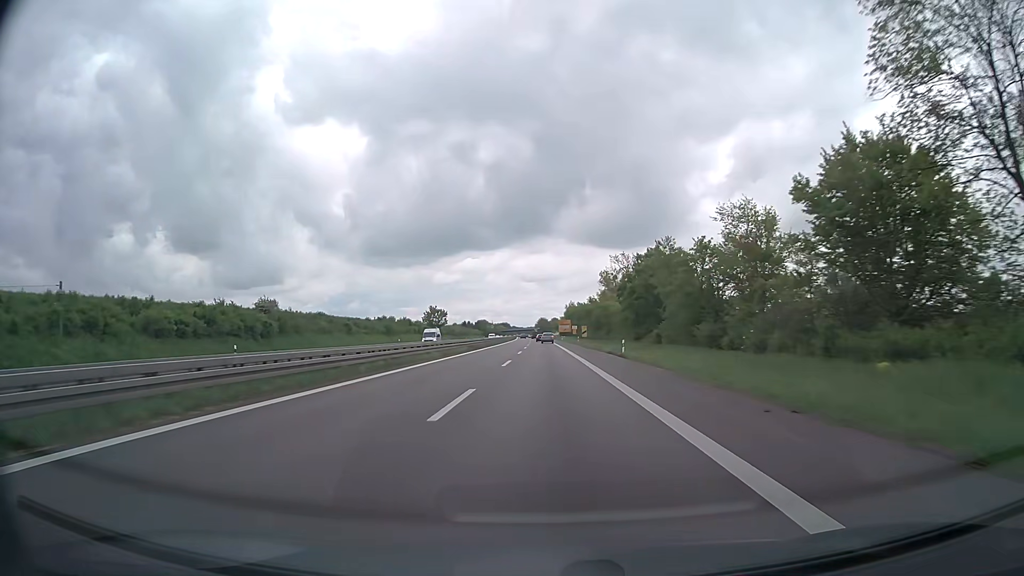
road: trunk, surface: asphalt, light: Day
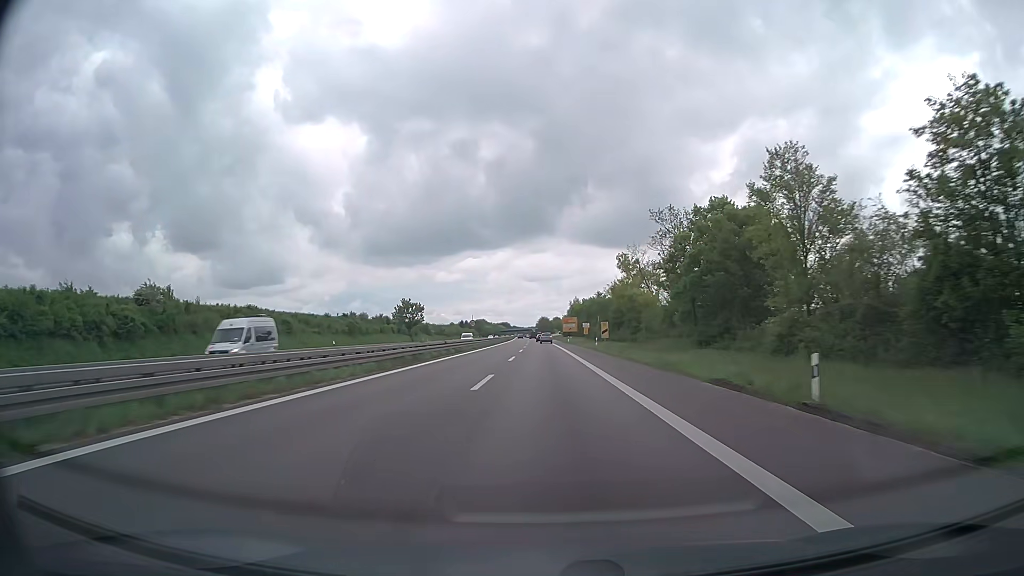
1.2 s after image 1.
(0.0, +30.3) m; 0°
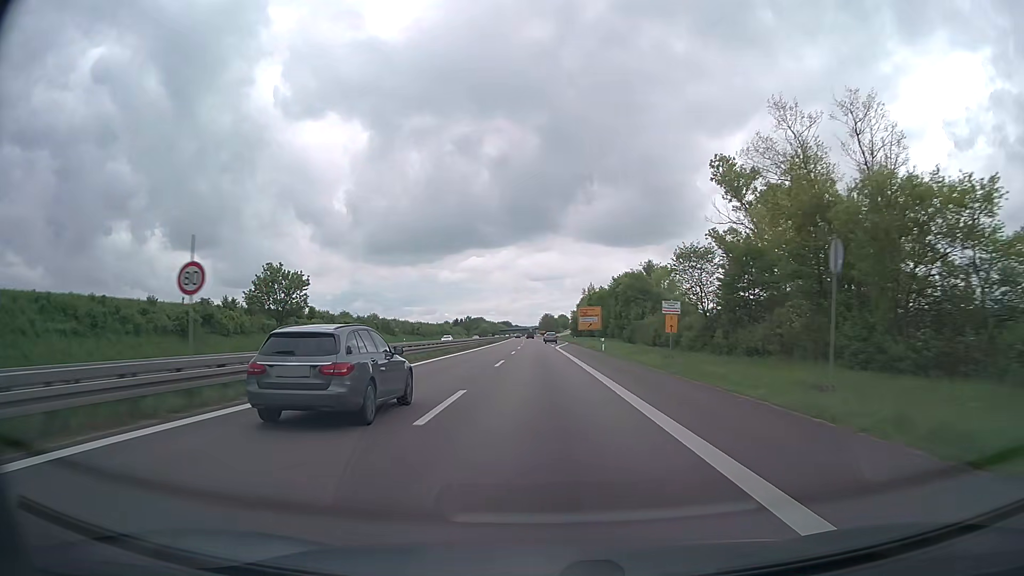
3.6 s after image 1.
(-0.2, +60.6) m; 0°
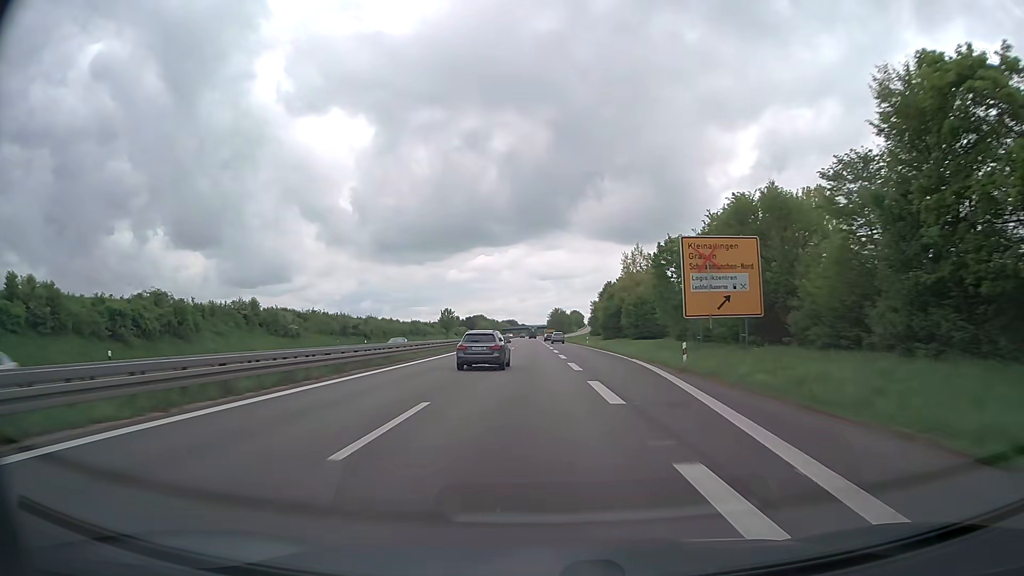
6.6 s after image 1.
(-0.4, +75.2) m; -1°
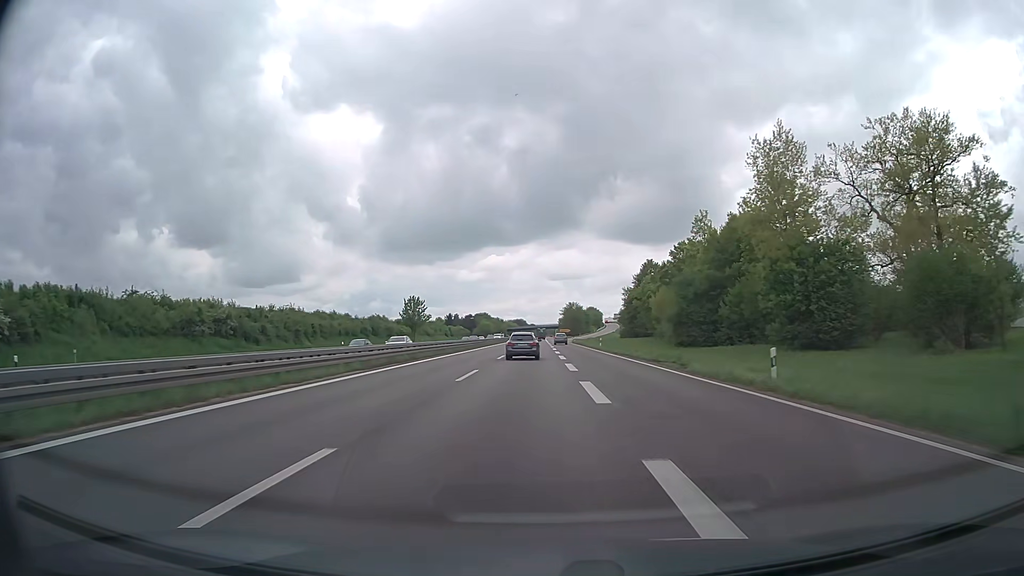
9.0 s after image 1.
(-0.4, +59.7) m; -1°
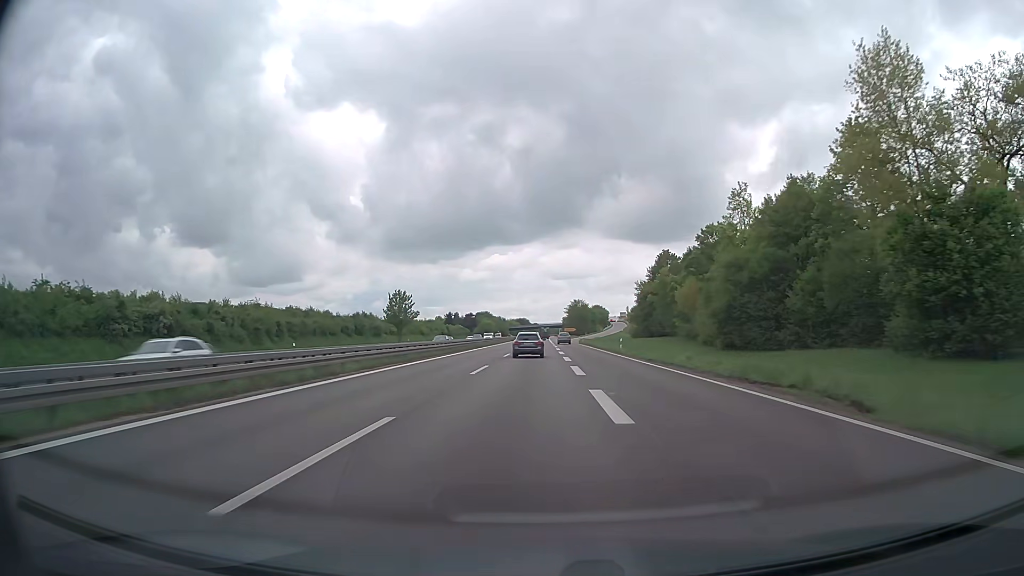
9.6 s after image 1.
(0.0, +15.0) m; 0°
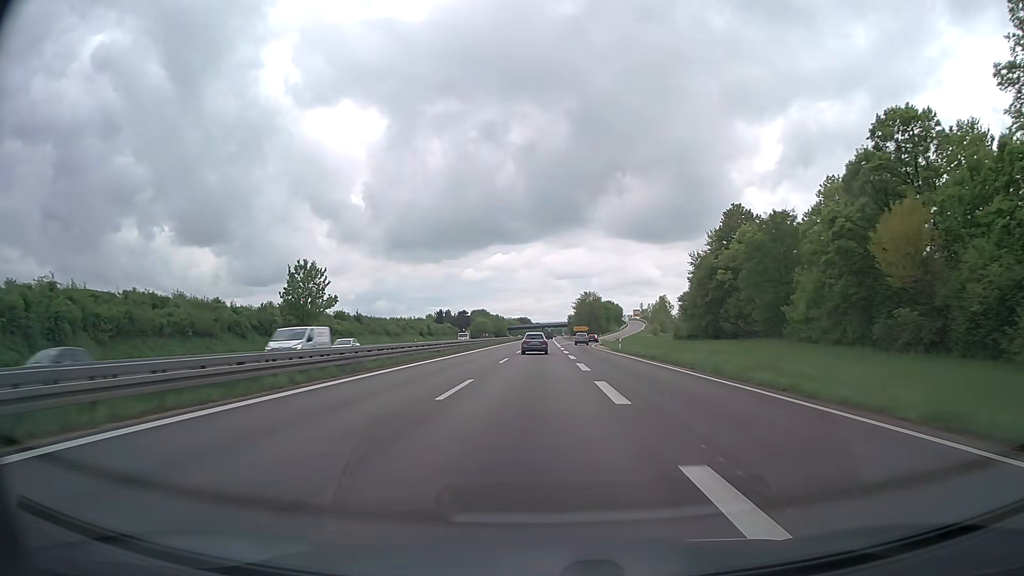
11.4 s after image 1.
(-0.2, +45.3) m; 0°
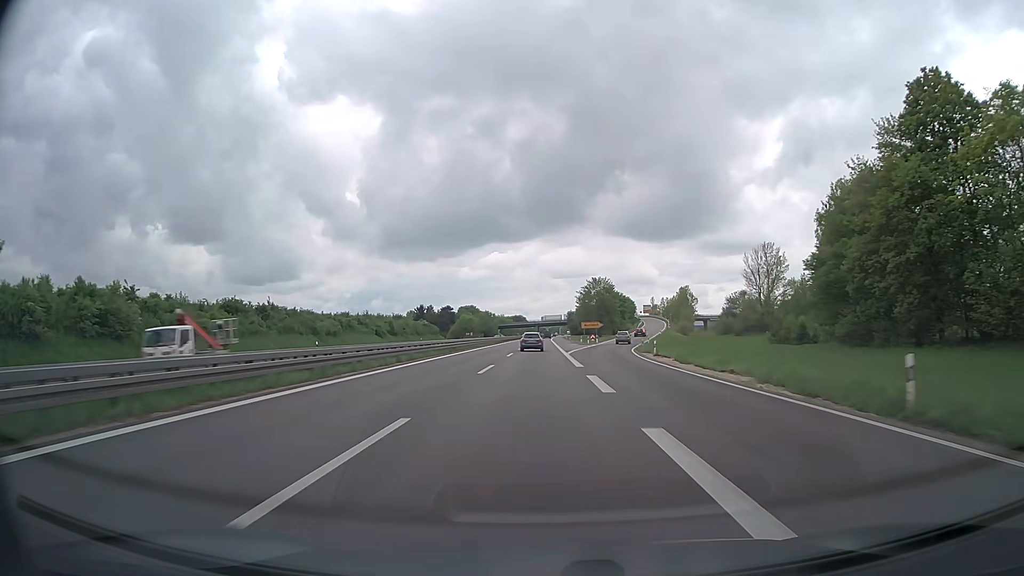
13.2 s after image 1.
(+0.2, +45.4) m; 0°
(0, +10) (0, +20) (0, +30) (0, +40) (0, +50) (0, +60) (0, +70) (0, +80) (0, +90) (0, +100) m
